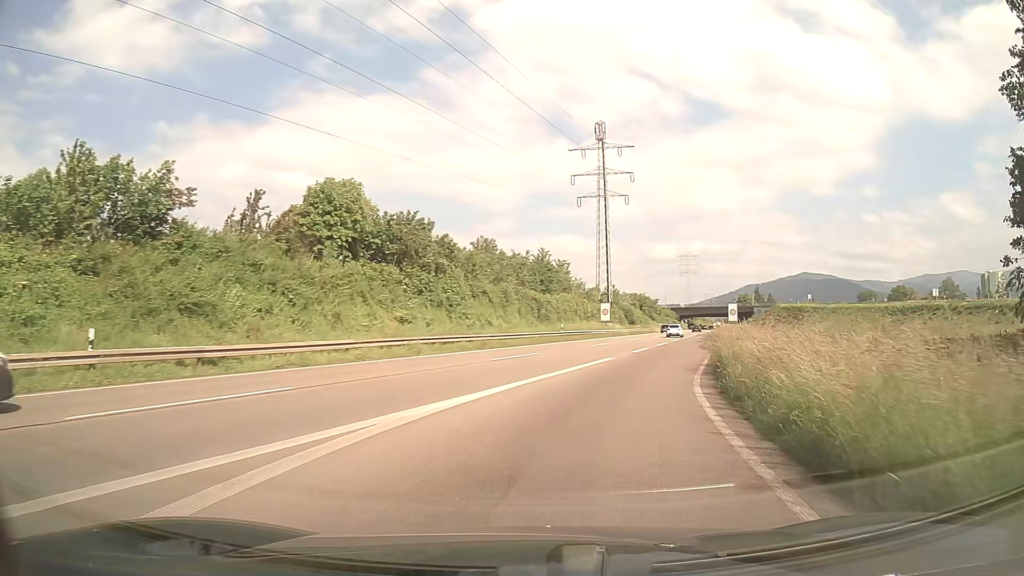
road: trunk_link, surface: asphalt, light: Day
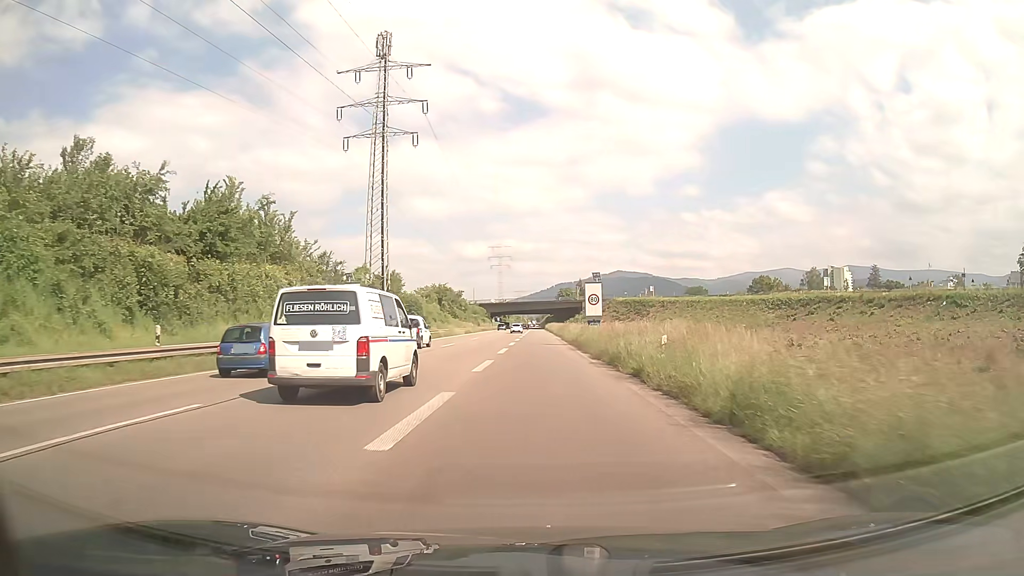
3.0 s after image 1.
(+7.7, +37.1) m; +16°
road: trunk
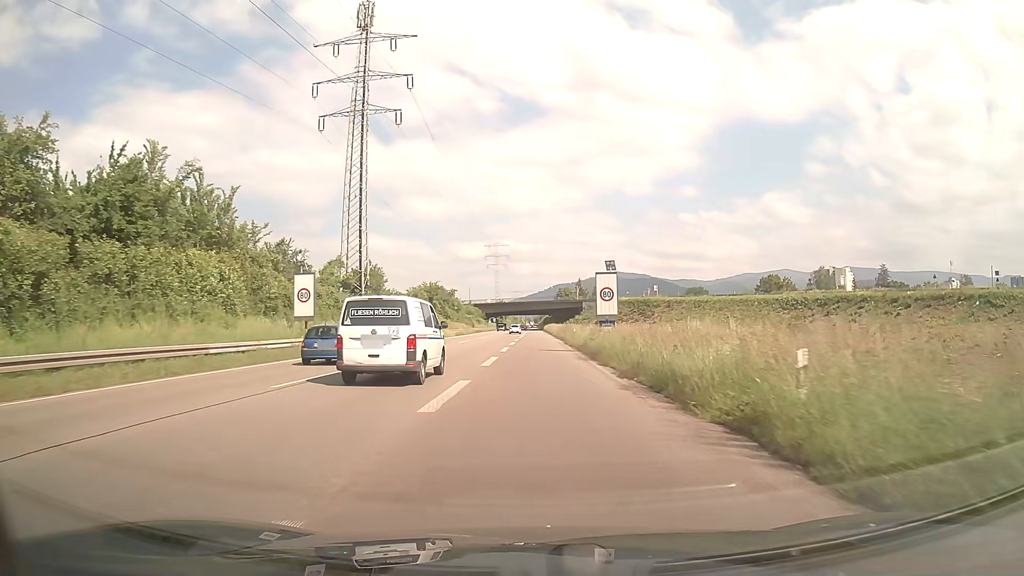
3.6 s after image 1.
(0.0, +8.9) m; 0°
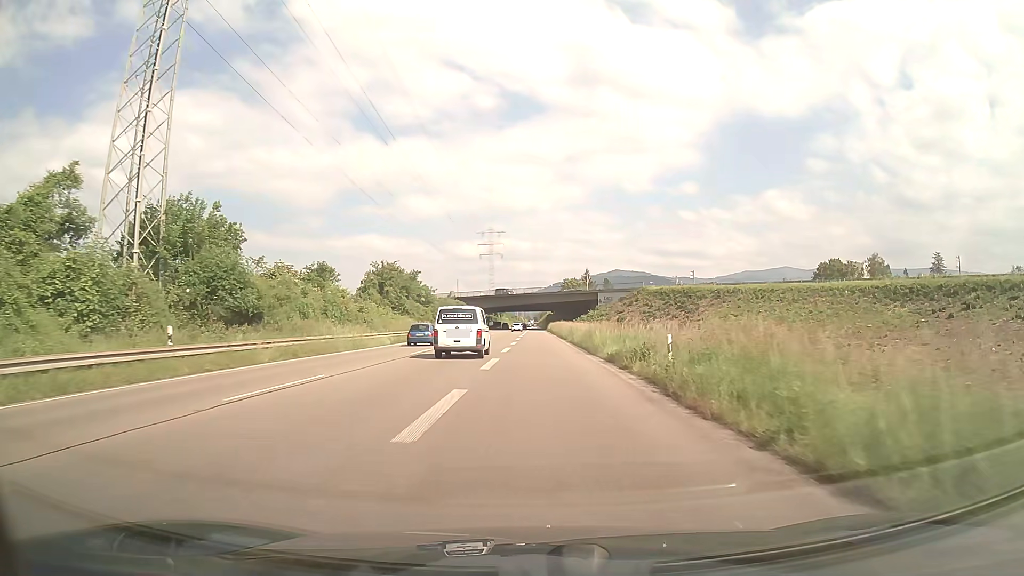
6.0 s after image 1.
(-0.1, +39.2) m; 0°
(0, +10) (0, +20) (0, +30) (0, +40) (0, +50) (-1, +60) (-1, +70) (-1, +80) (-2, +90) (-2, +100) m
